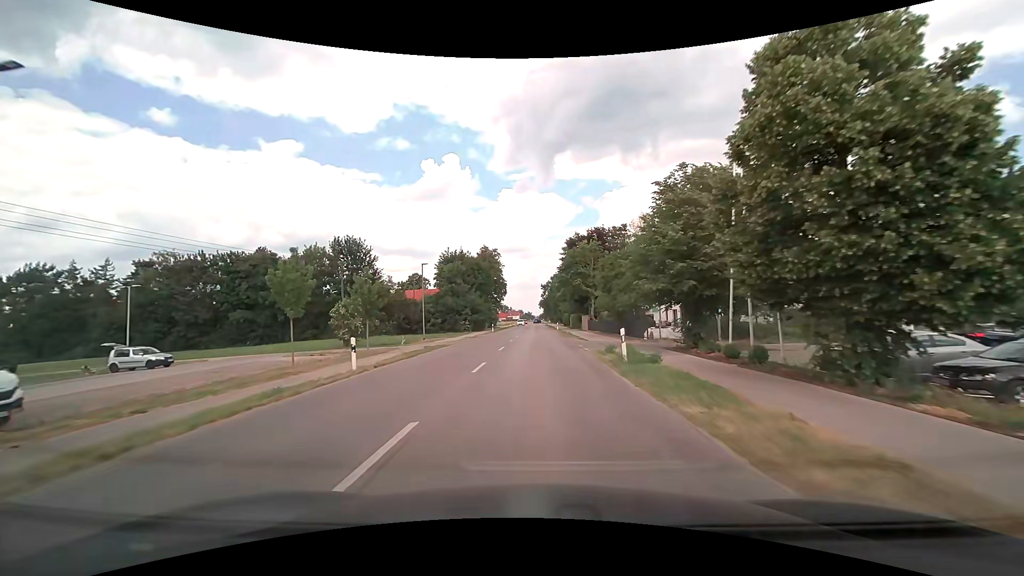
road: tertiary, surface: asphalt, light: Day
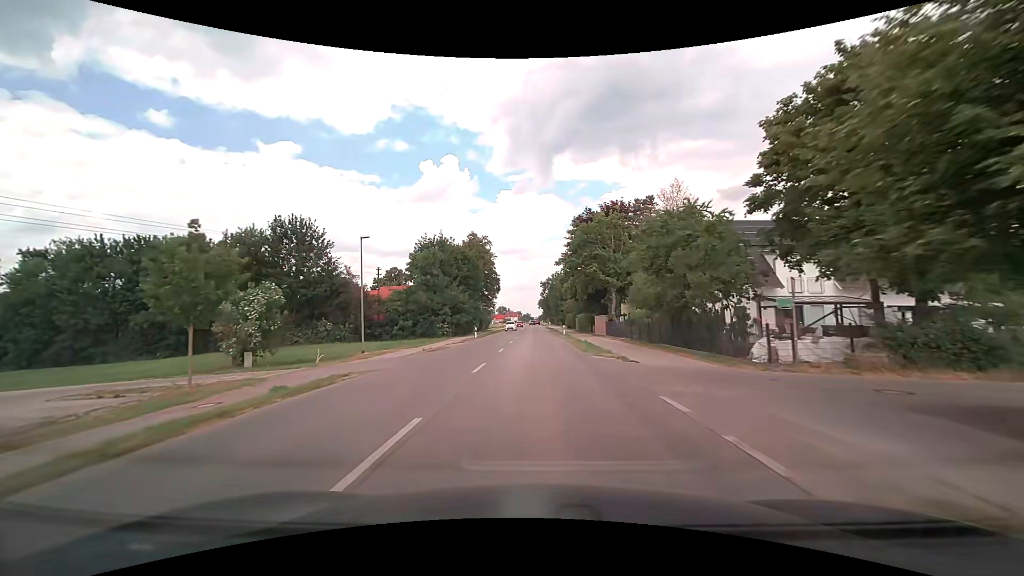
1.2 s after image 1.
(+0.1, +17.6) m; 0°
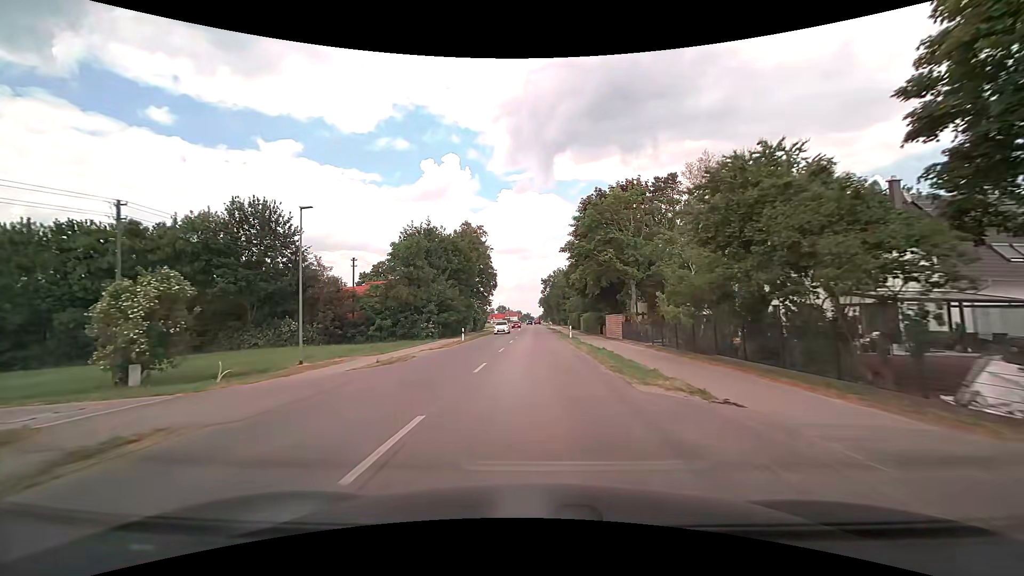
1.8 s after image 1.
(0.0, +8.8) m; 0°
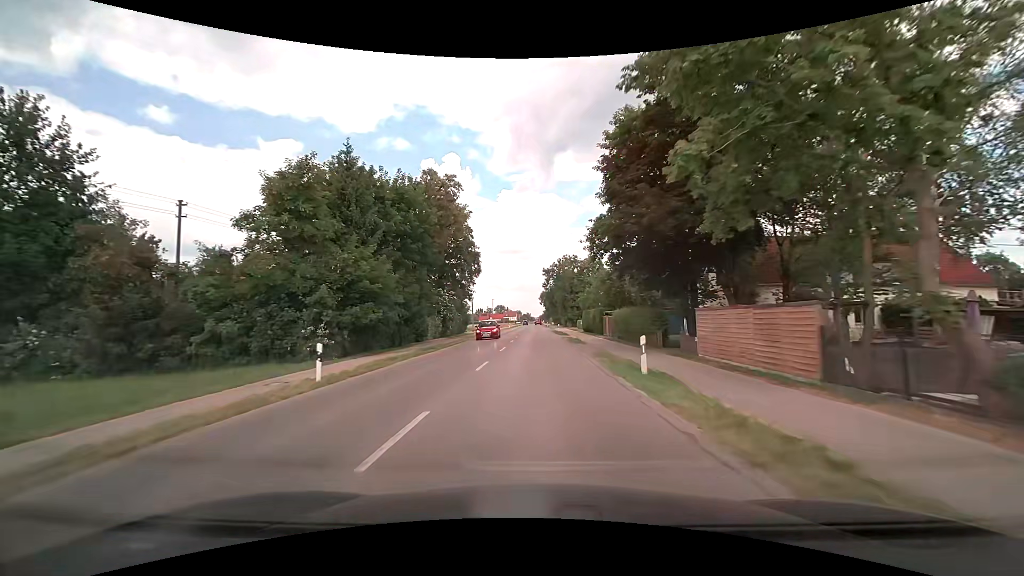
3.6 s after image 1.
(+0.1, +26.7) m; 0°
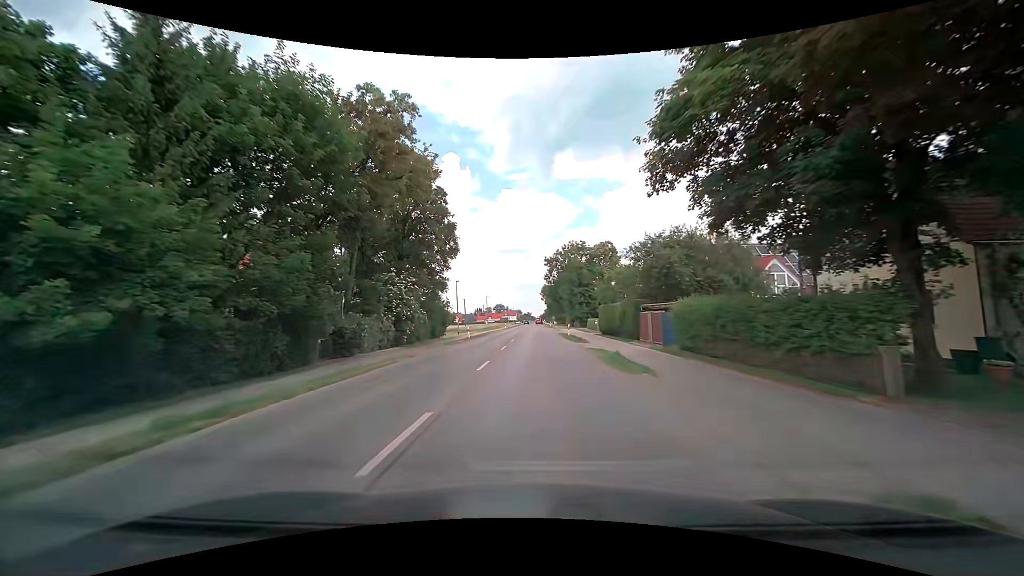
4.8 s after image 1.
(0.0, +18.1) m; 0°
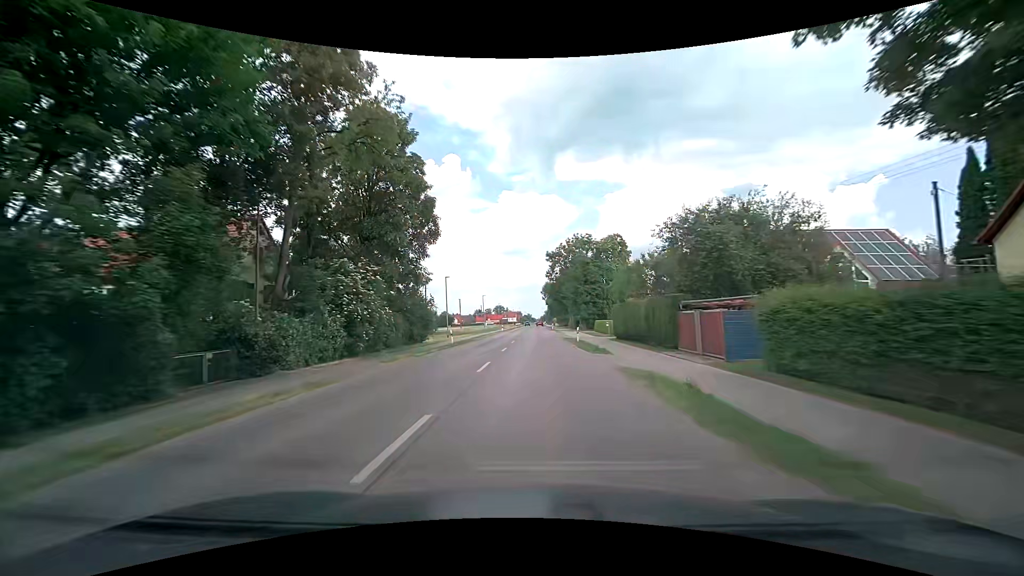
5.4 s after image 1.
(0.0, +9.2) m; 0°
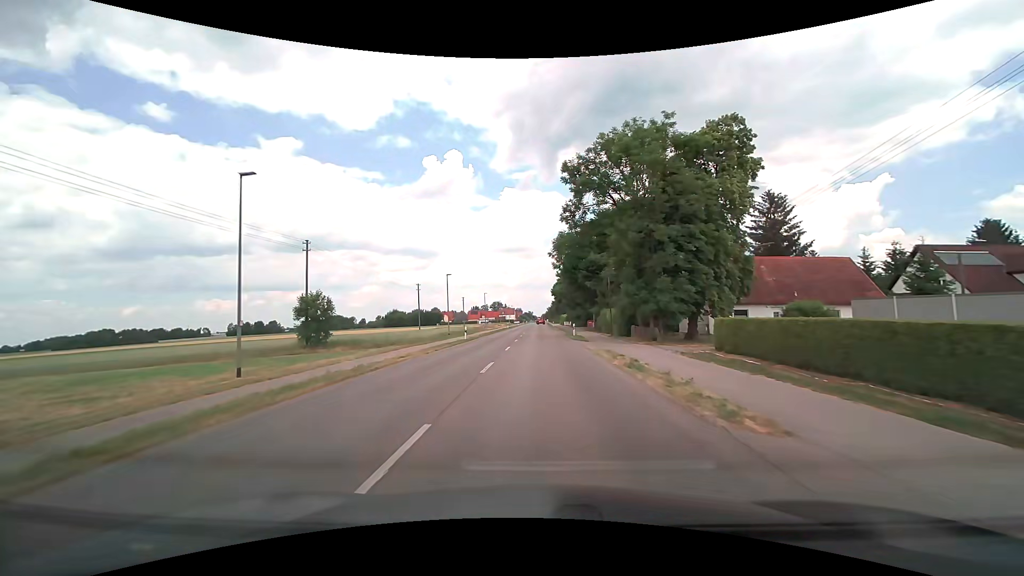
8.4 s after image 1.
(+0.1, +45.8) m; 0°
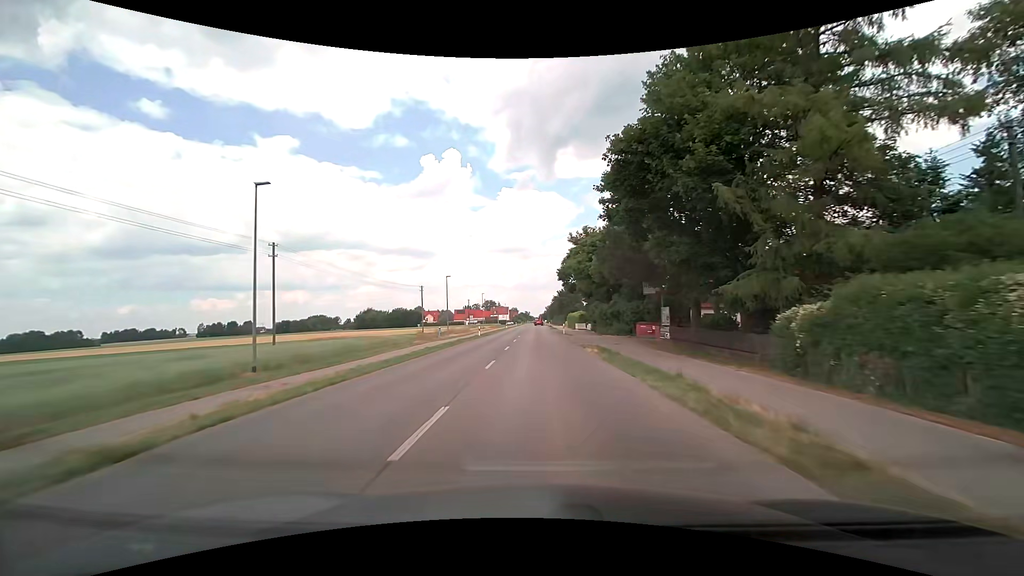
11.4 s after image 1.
(+0.1, +43.5) m; 0°
(0, +10) (0, +20) (0, +30) (0, +40) (0, +50) (0, +60) (0, +70) (0, +80) (0, +90) (0, +100) m
